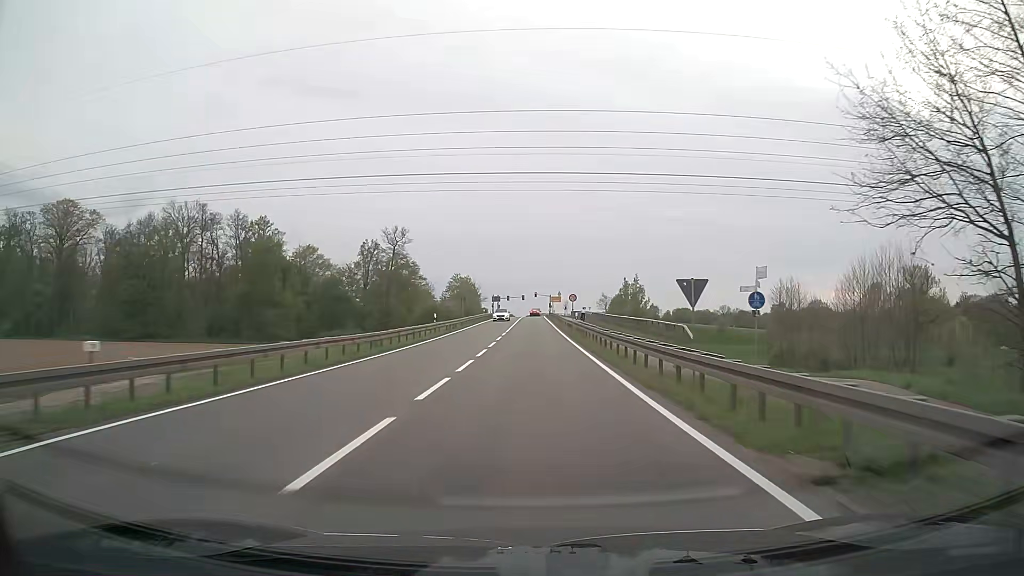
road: secondary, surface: asphalt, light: Day
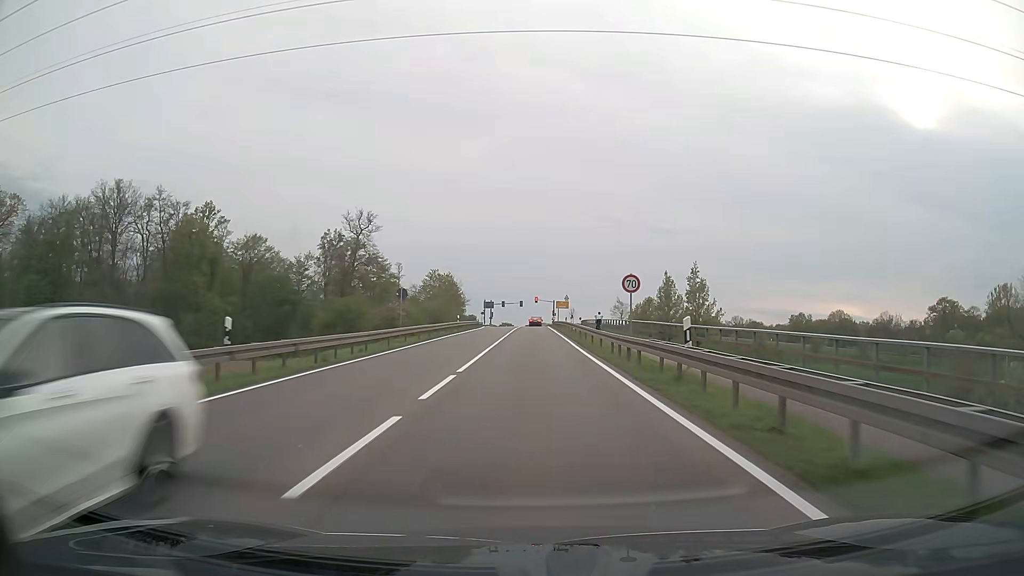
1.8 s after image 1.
(0.0, +30.2) m; 0°
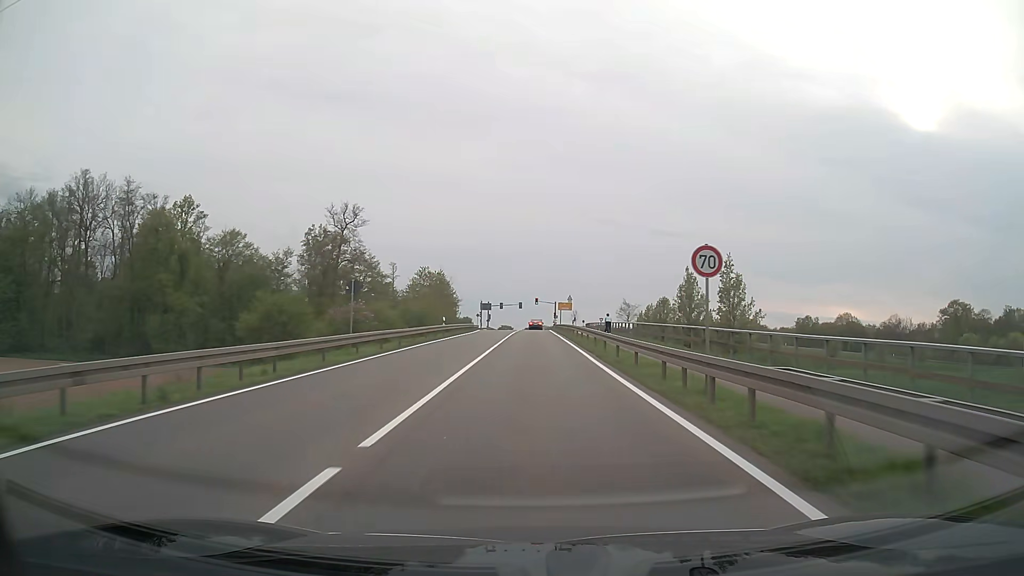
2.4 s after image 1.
(0.0, +9.4) m; 0°
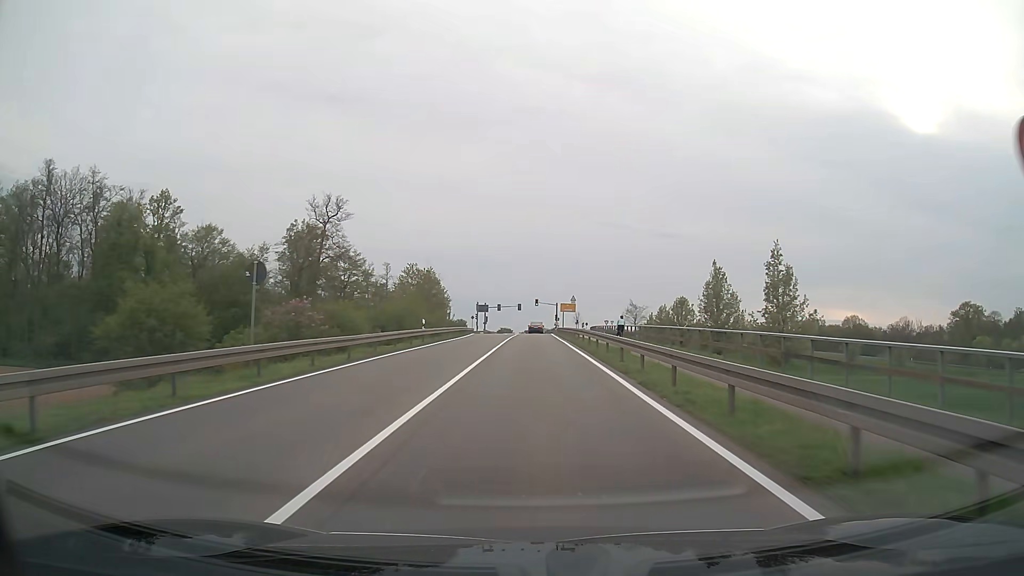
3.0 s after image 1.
(0.0, +9.0) m; 0°
